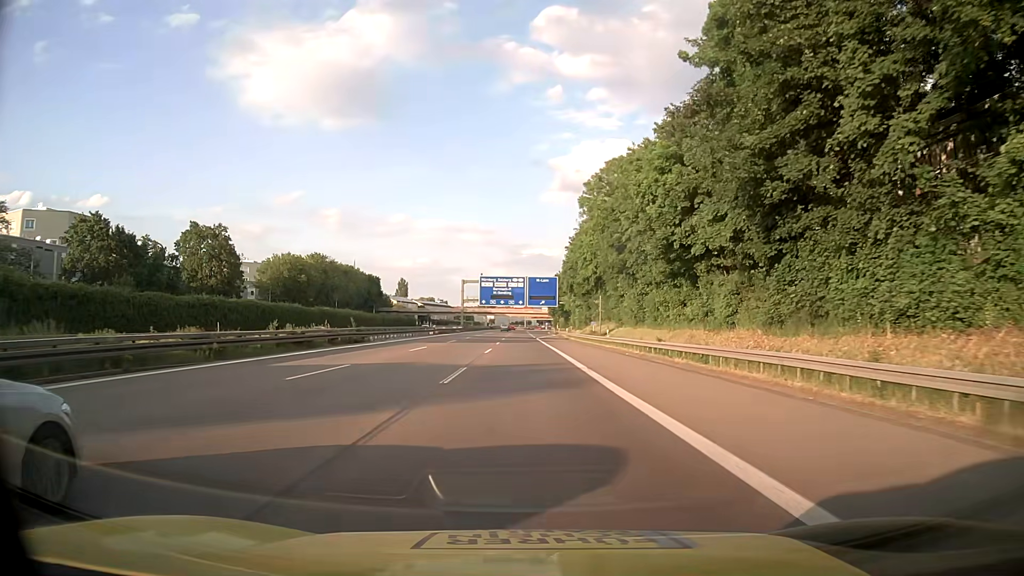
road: motorway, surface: asphalt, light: Day
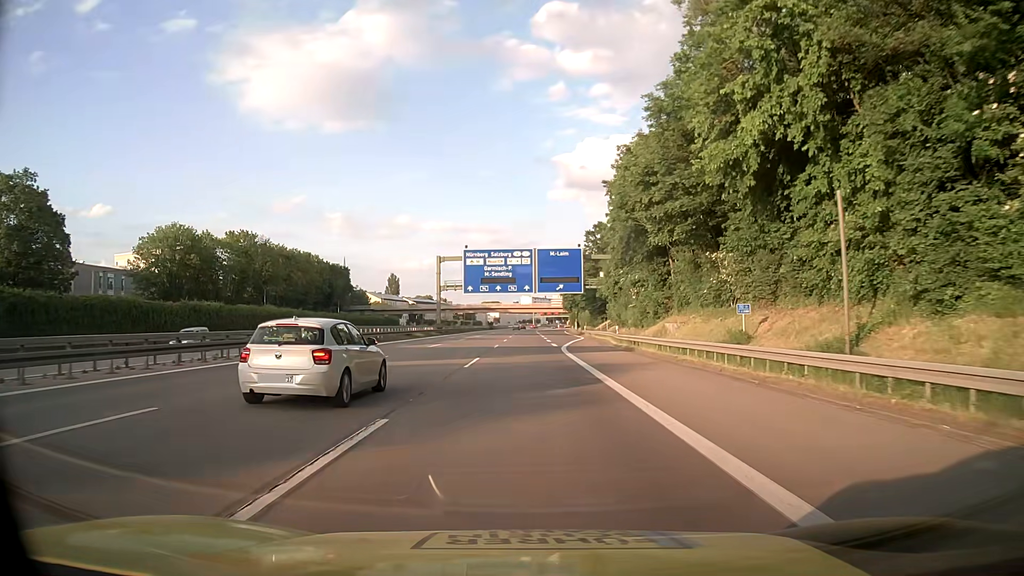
(-0.3, +48.9) m; -1°
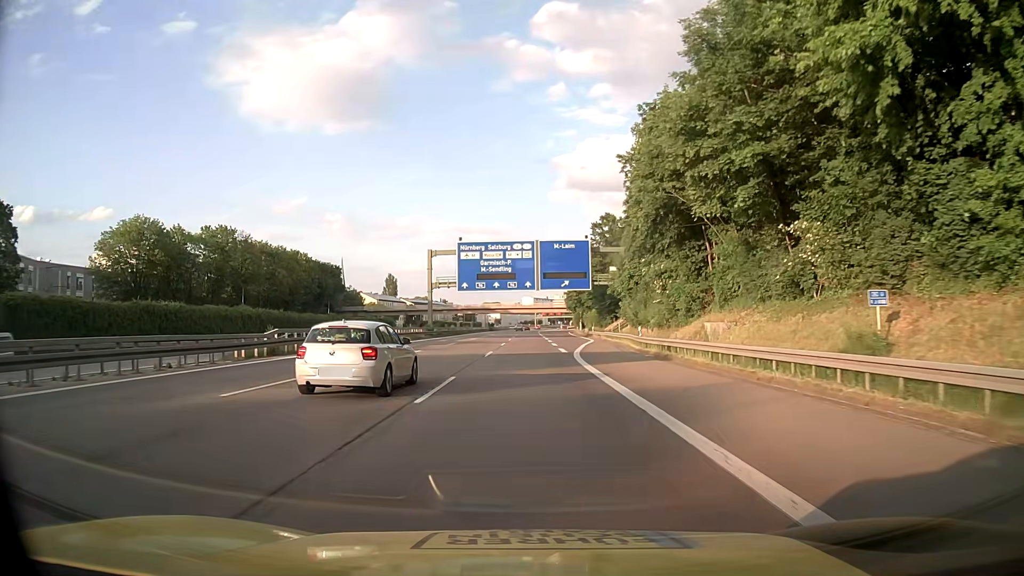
(0.0, +9.8) m; 0°
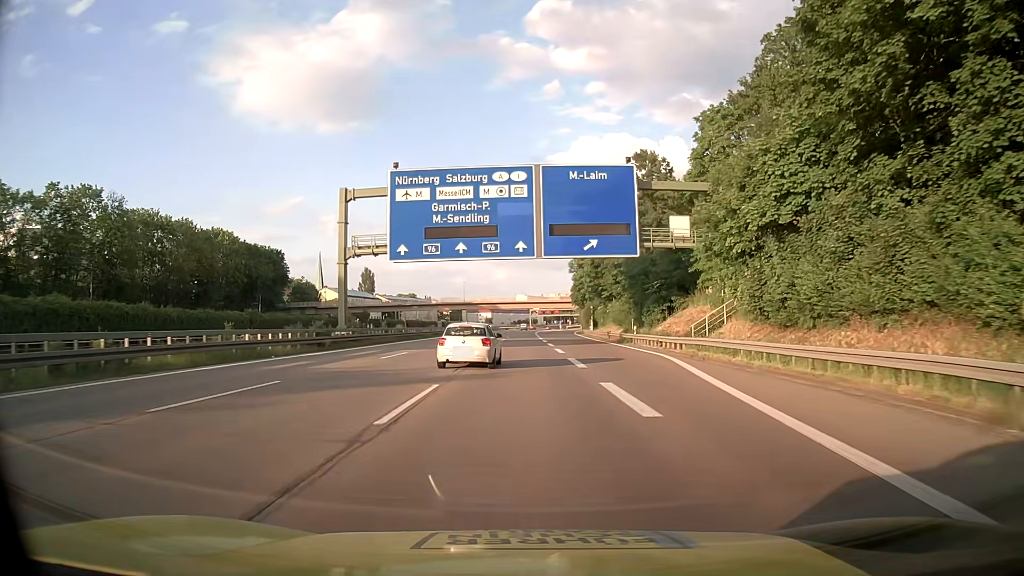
(+0.1, +38.9) m; 0°
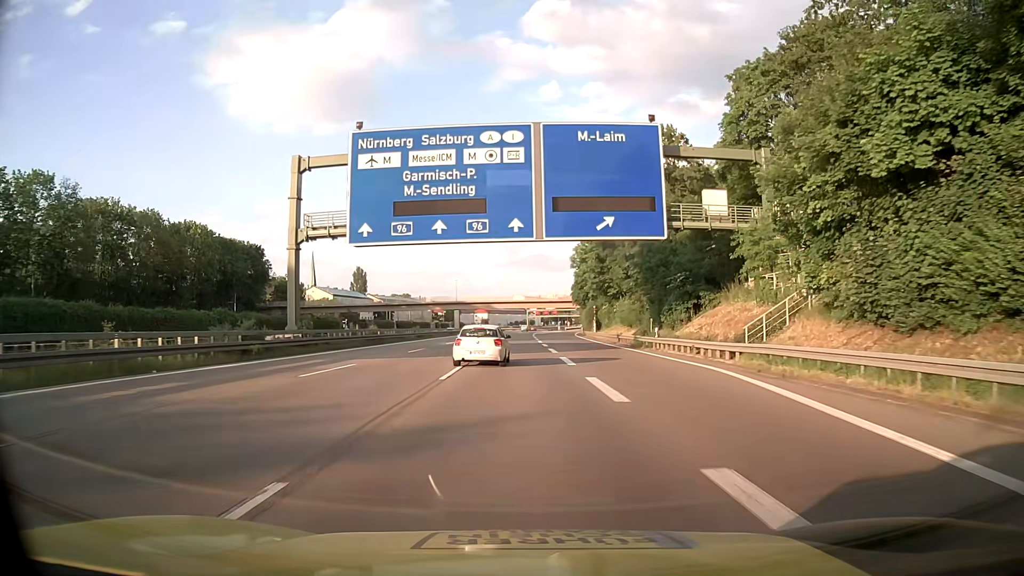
(0.0, +9.7) m; 0°
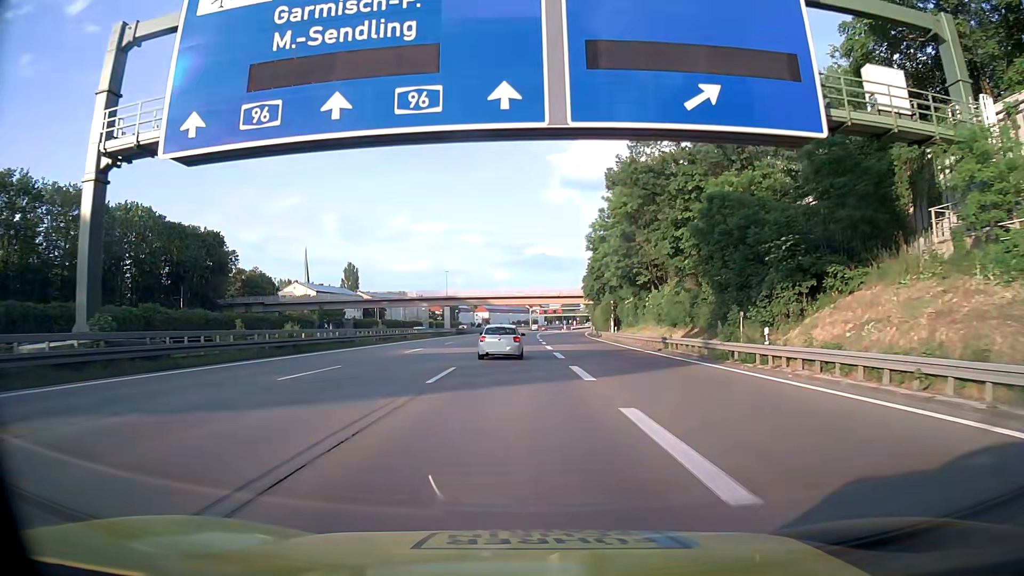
(+0.1, +19.5) m; 0°
